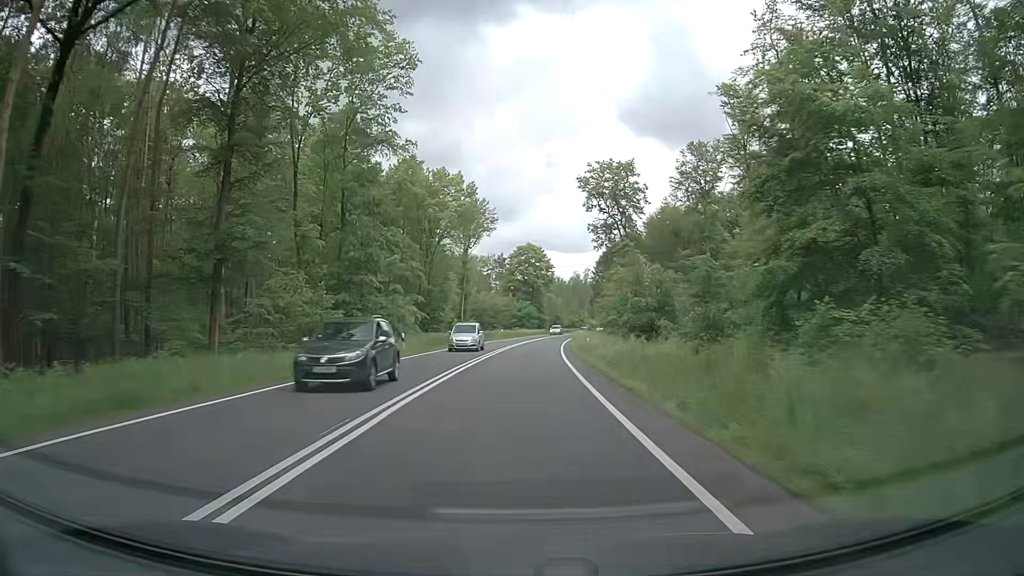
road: primary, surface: asphalt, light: Day
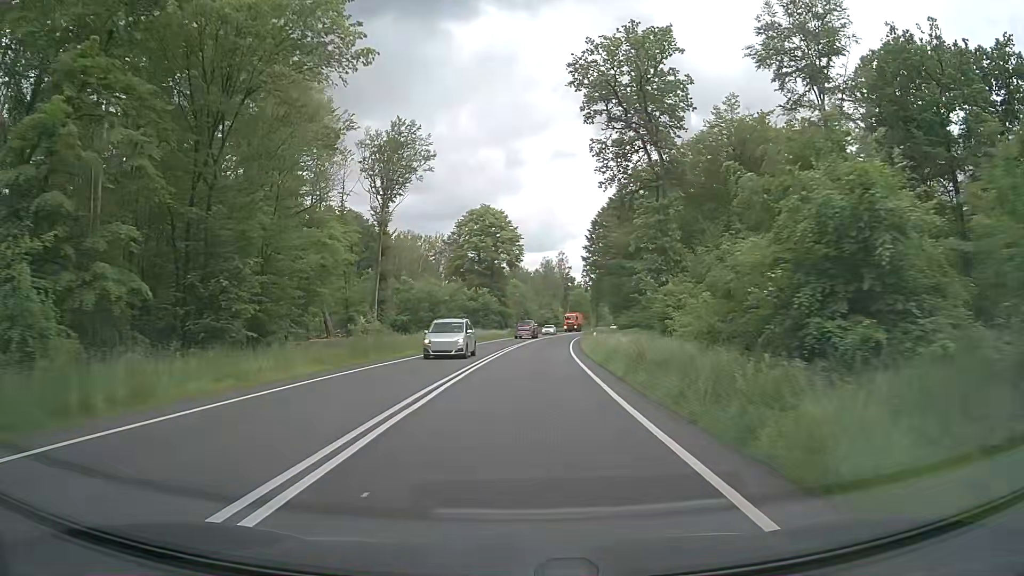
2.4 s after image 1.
(+1.5, +44.3) m; +4°
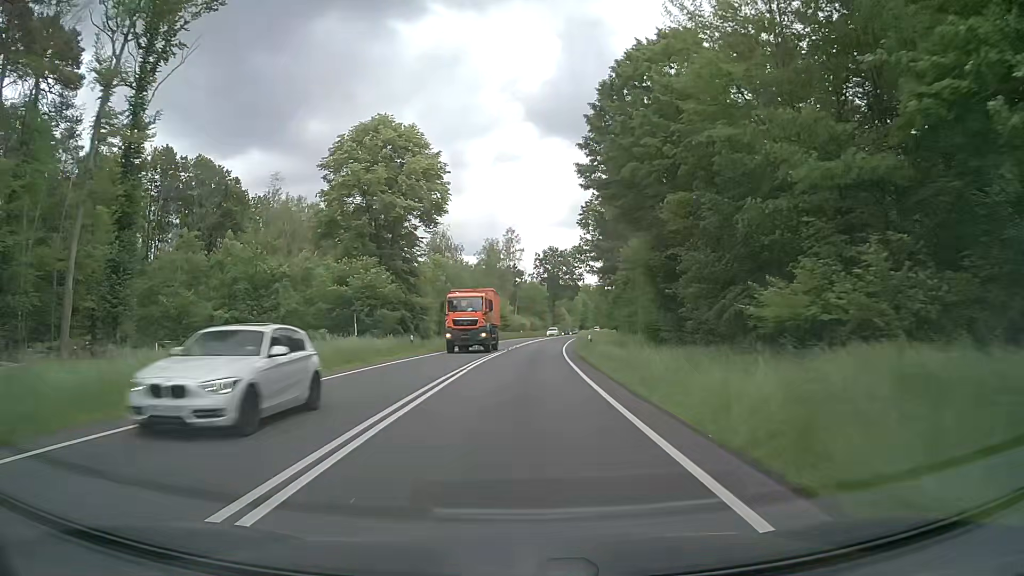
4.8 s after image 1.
(+1.8, +44.3) m; +5°
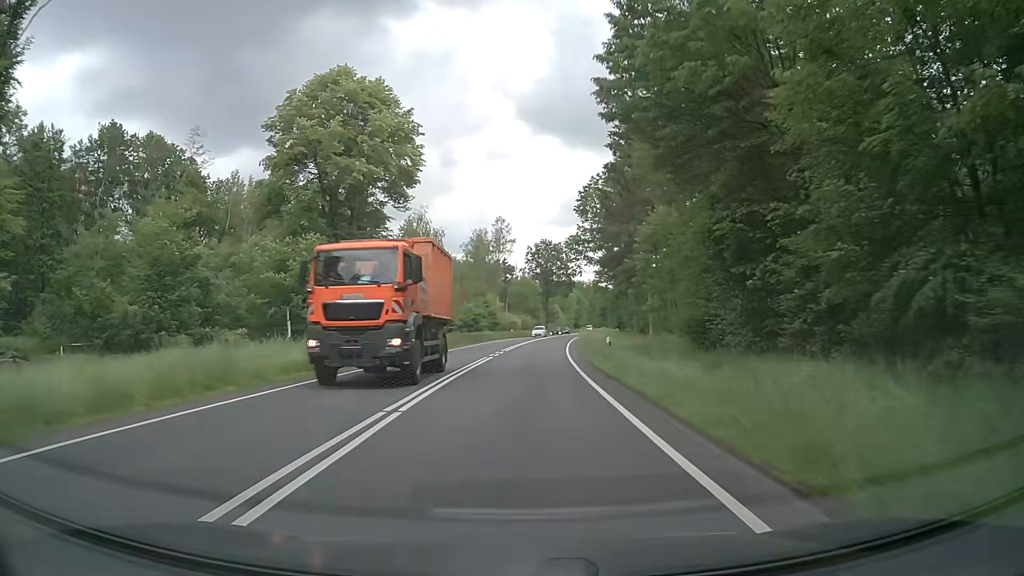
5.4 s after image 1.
(0.0, +11.1) m; 0°
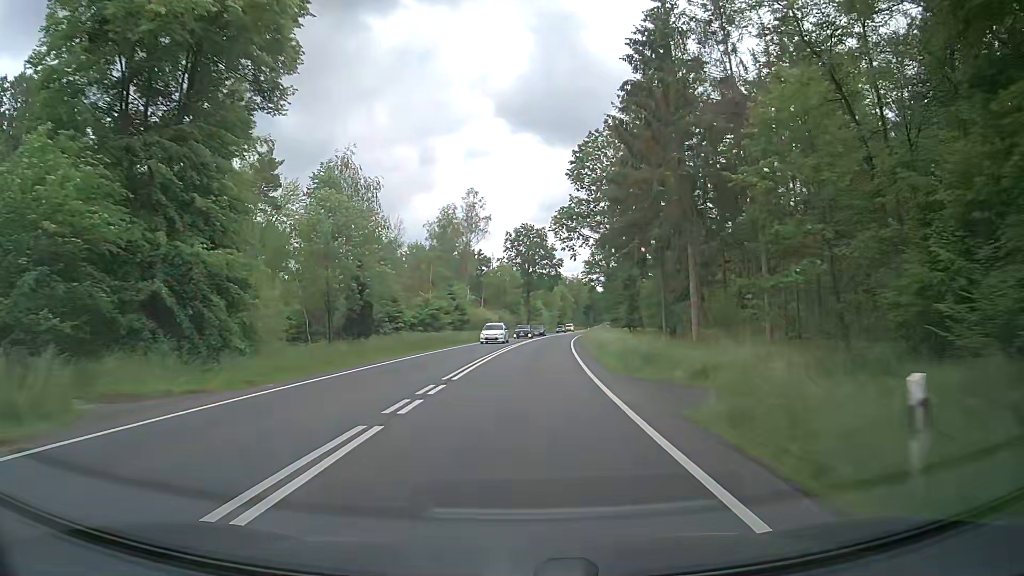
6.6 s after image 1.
(+0.4, +22.2) m; +1°
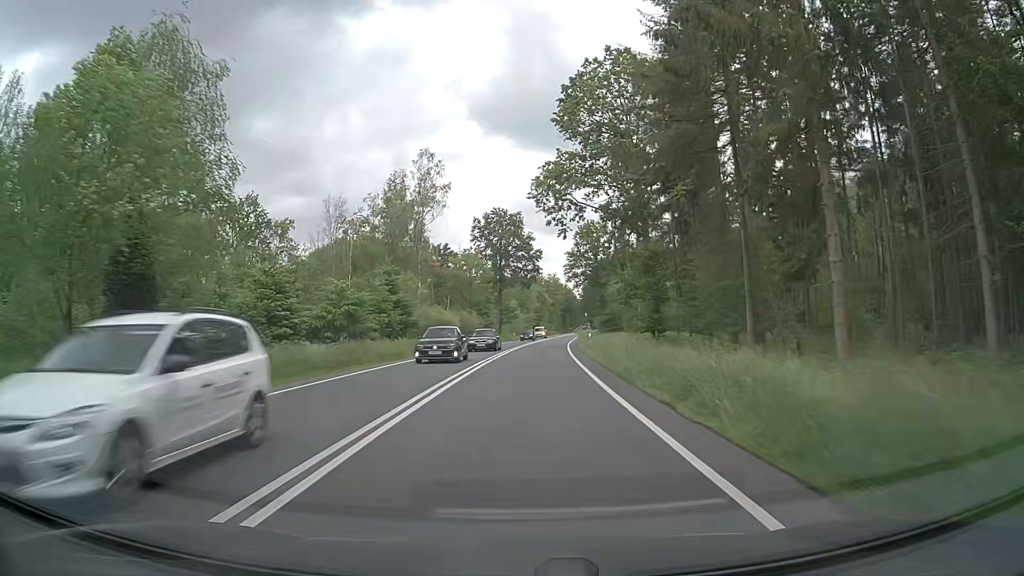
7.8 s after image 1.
(+0.8, +22.2) m; +3°
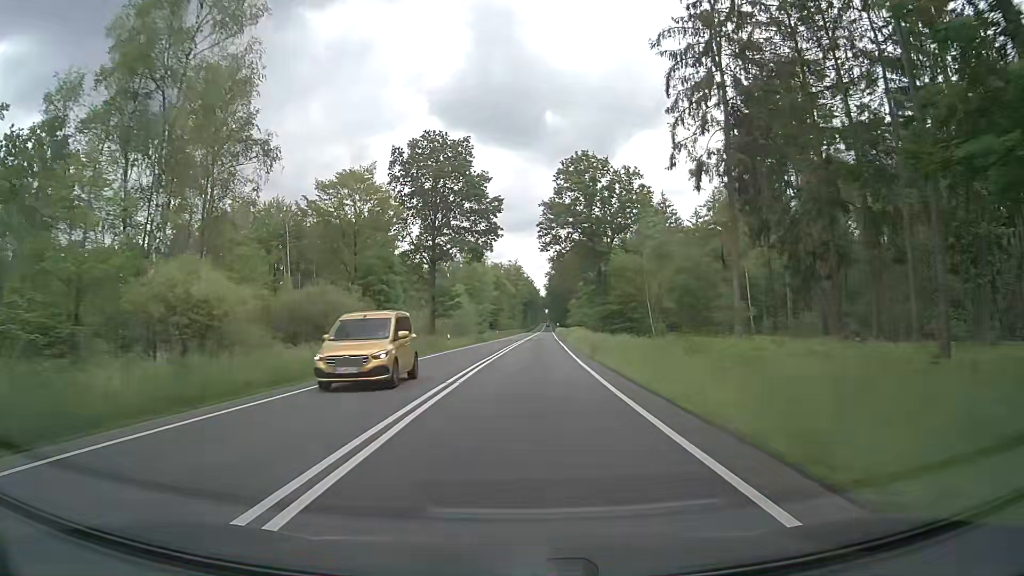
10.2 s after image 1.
(+1.5, +44.3) m; +4°
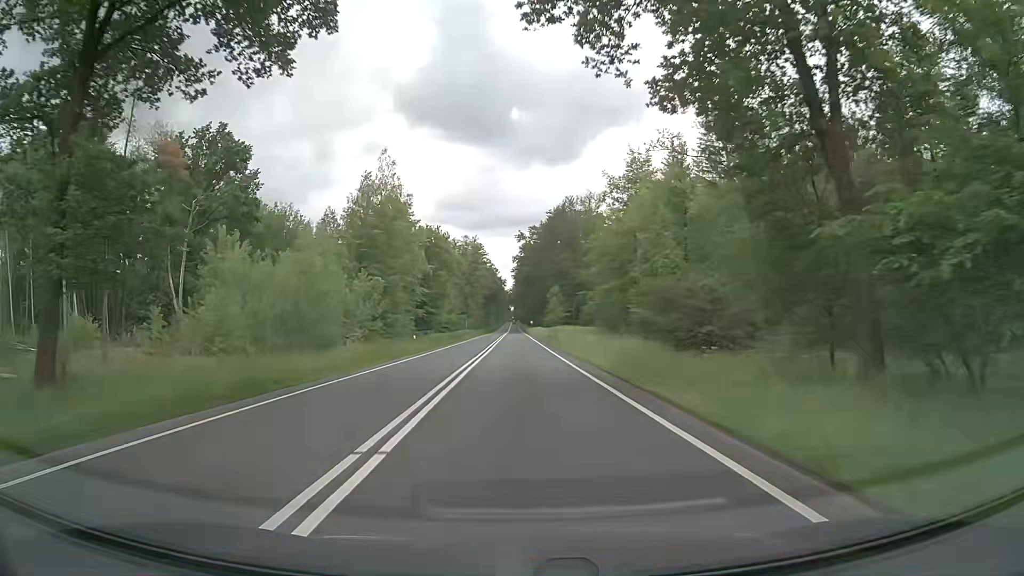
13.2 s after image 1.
(+1.3, +55.6) m; +3°
(0, +10) (0, +20) (0, +30) (0, +40) (0, +50) (0, +60) (0, +70) (0, +80) (0, +90) (0, +100) m
